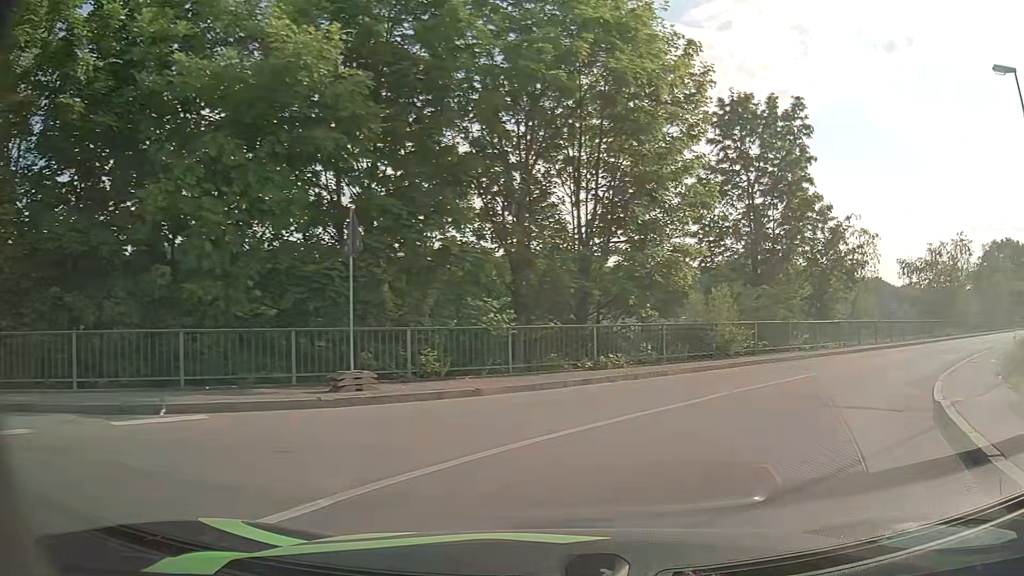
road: primary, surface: asphalt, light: Day
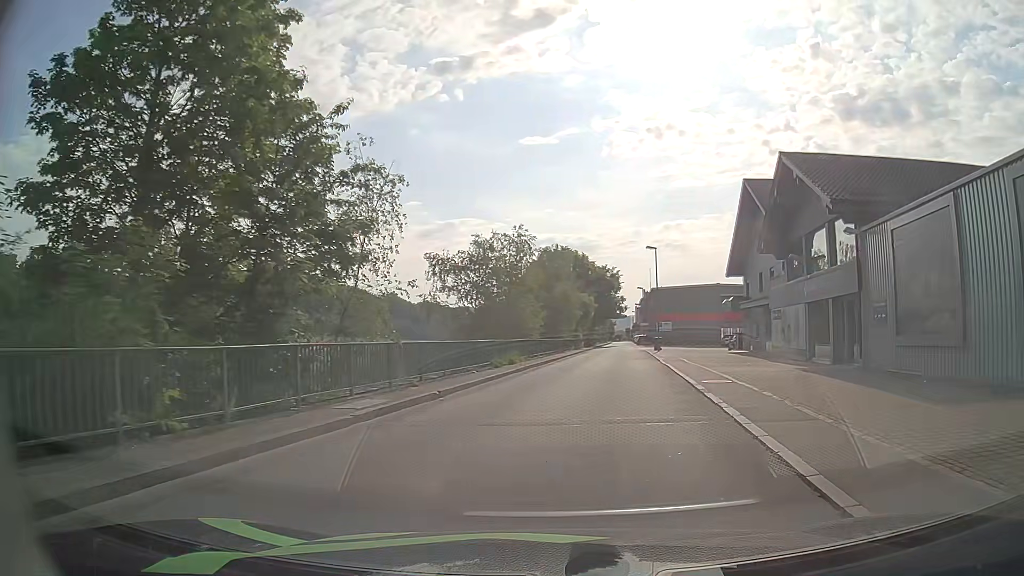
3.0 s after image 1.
(+6.3, +15.1) m; +42°
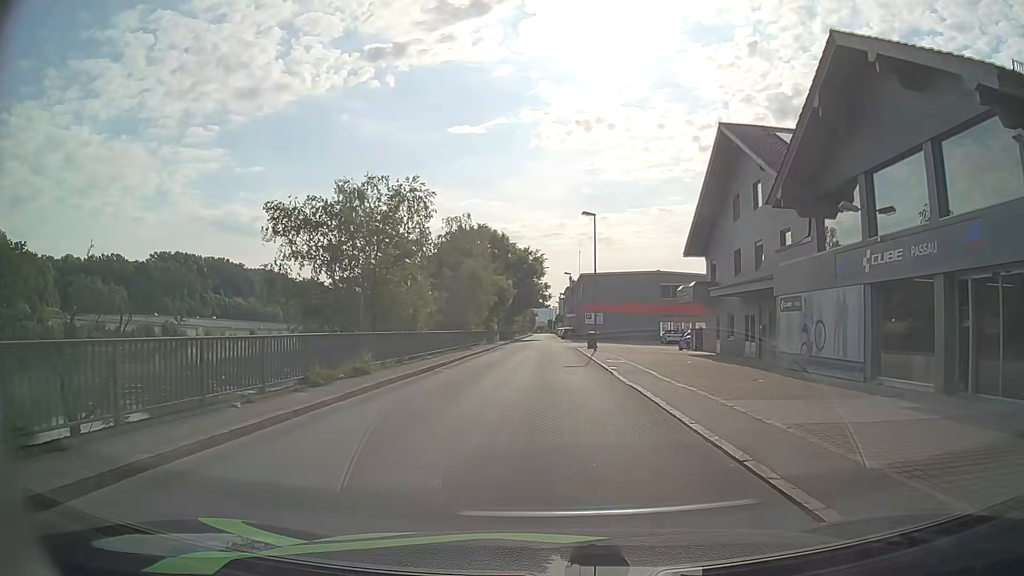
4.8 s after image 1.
(+0.8, +12.6) m; +6°
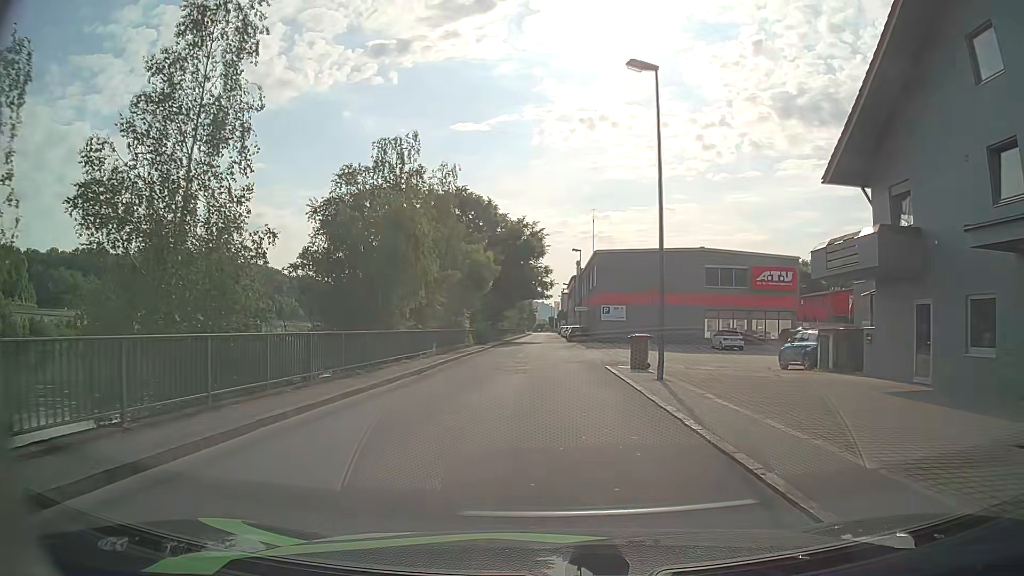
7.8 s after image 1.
(+0.1, +22.6) m; 0°
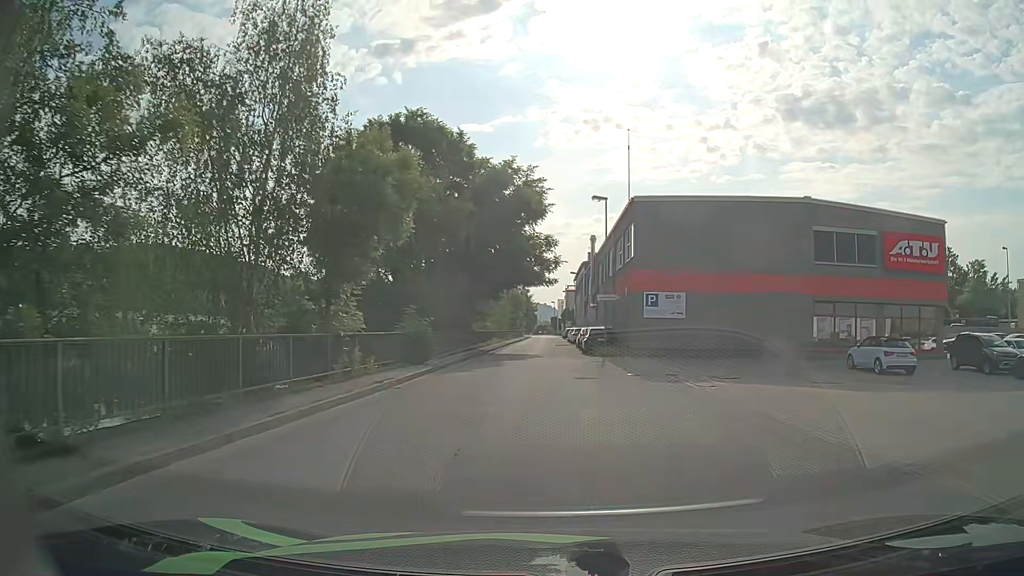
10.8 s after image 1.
(+0.1, +24.1) m; 0°
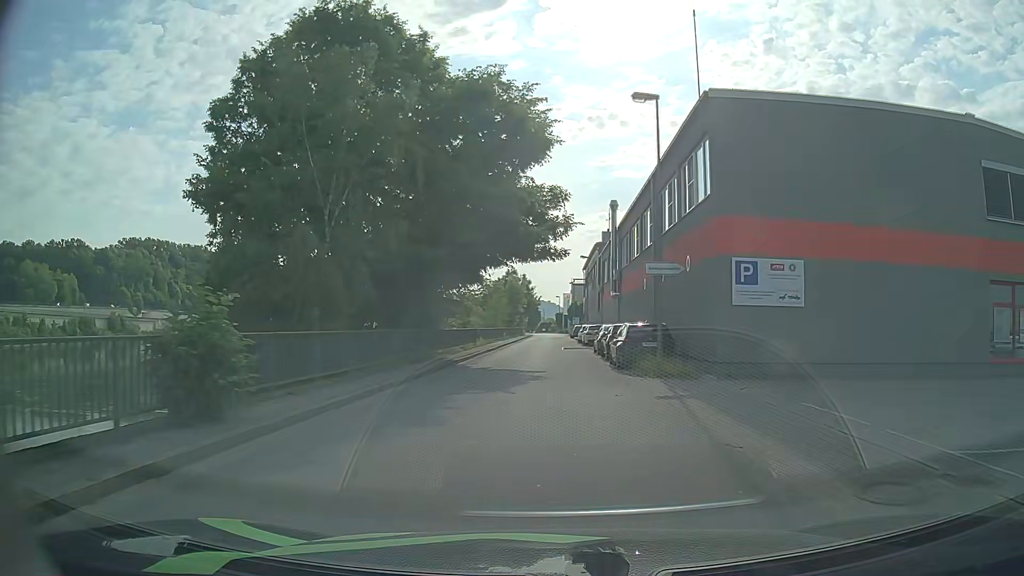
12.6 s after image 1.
(0.0, +15.0) m; -1°
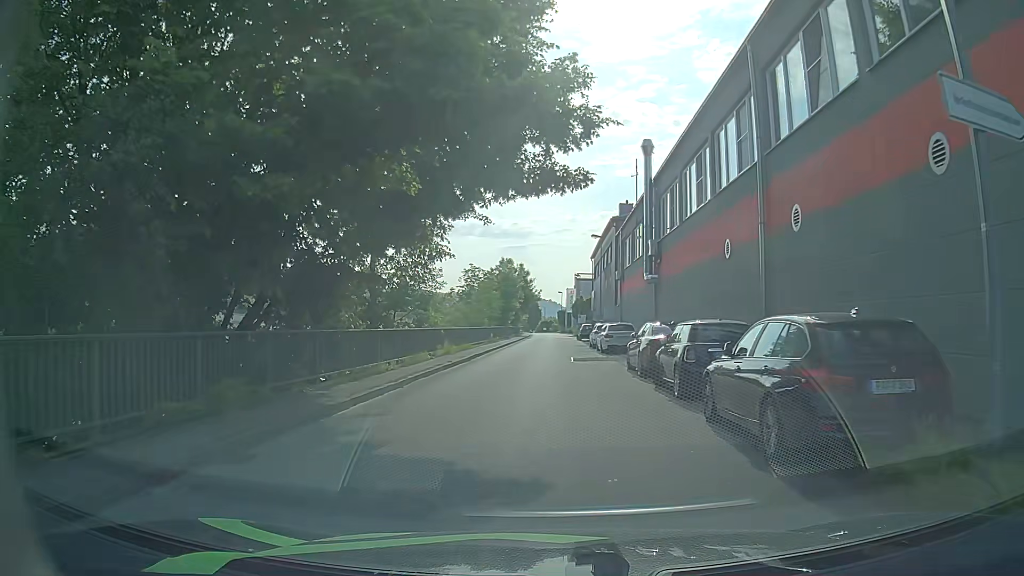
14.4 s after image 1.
(+0.1, +14.2) m; 0°
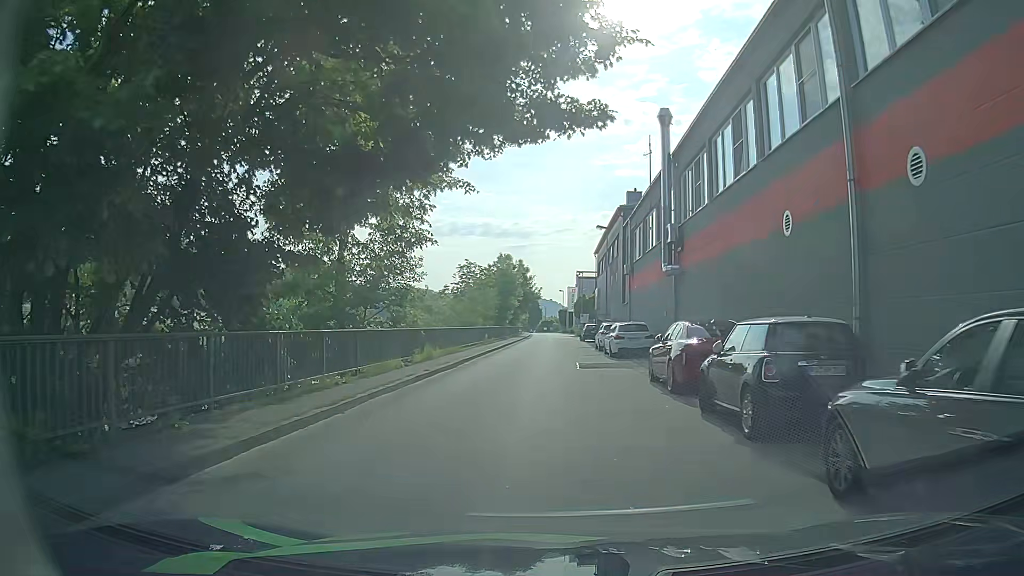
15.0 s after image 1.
(0.0, +4.3) m; 0°
